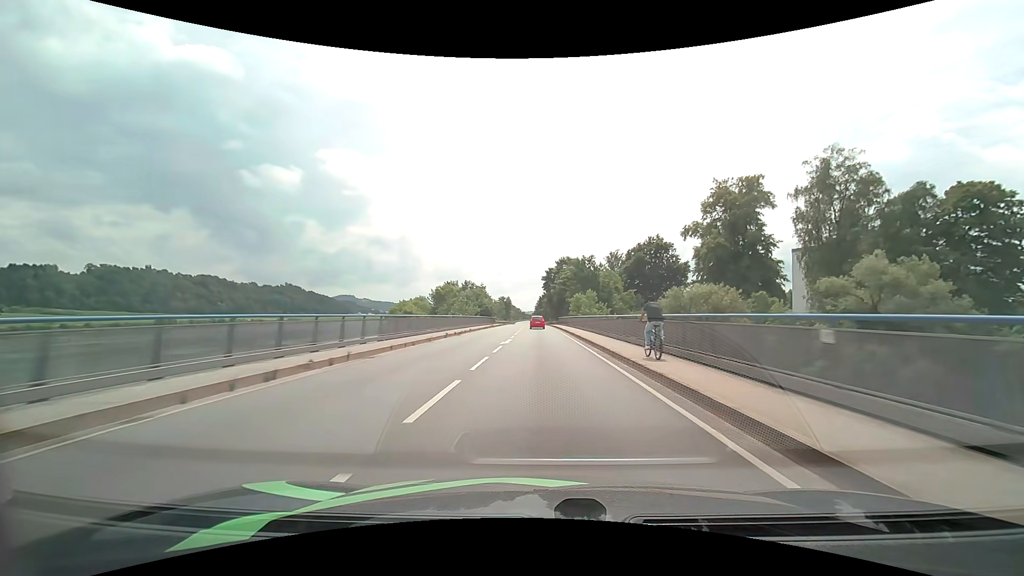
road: primary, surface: asphalt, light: Day
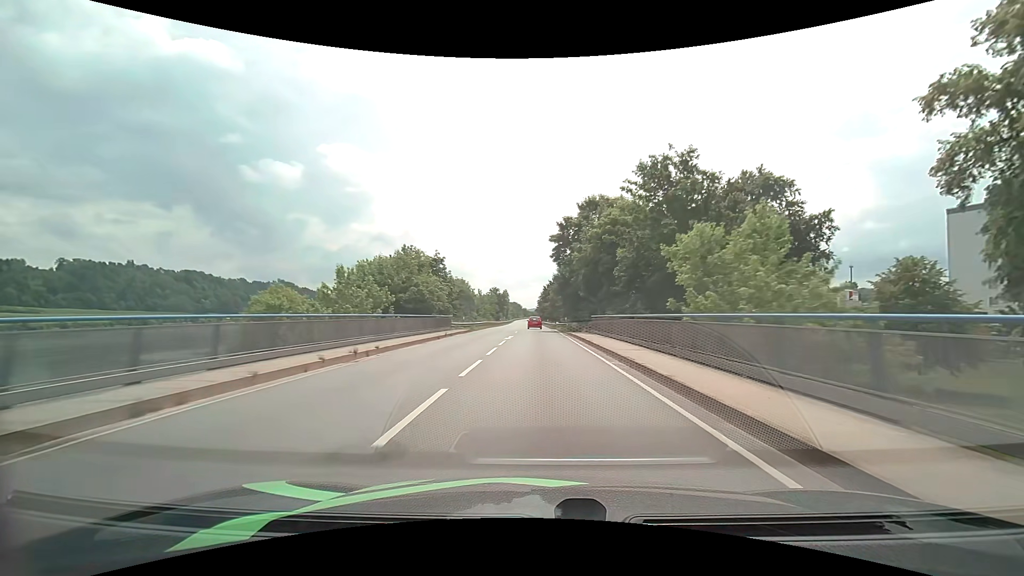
(-0.2, +49.3) m; 0°
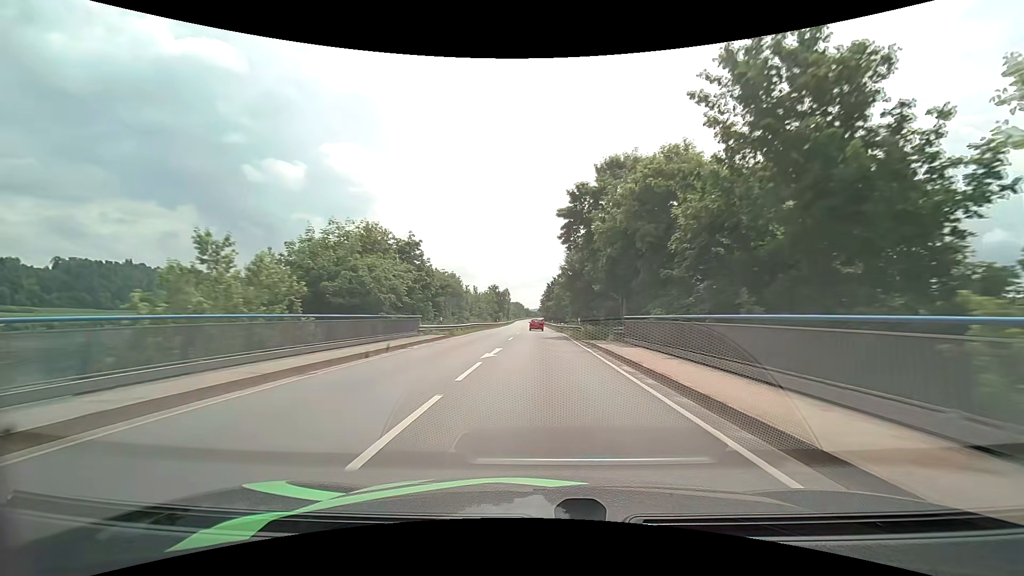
(0.0, +12.7) m; 0°
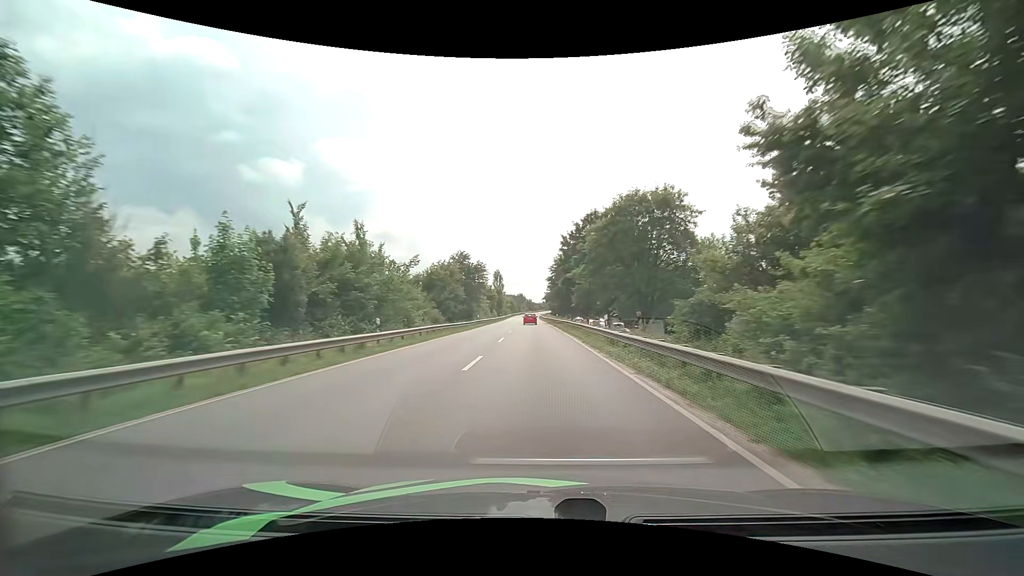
(-0.2, +65.1) m; -1°
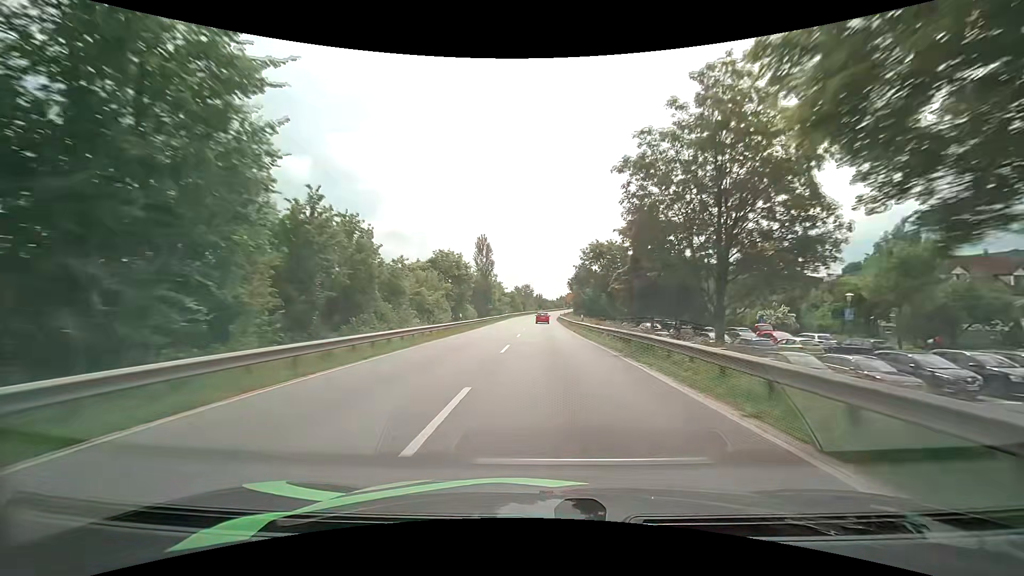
(-1.1, +67.2) m; -1°
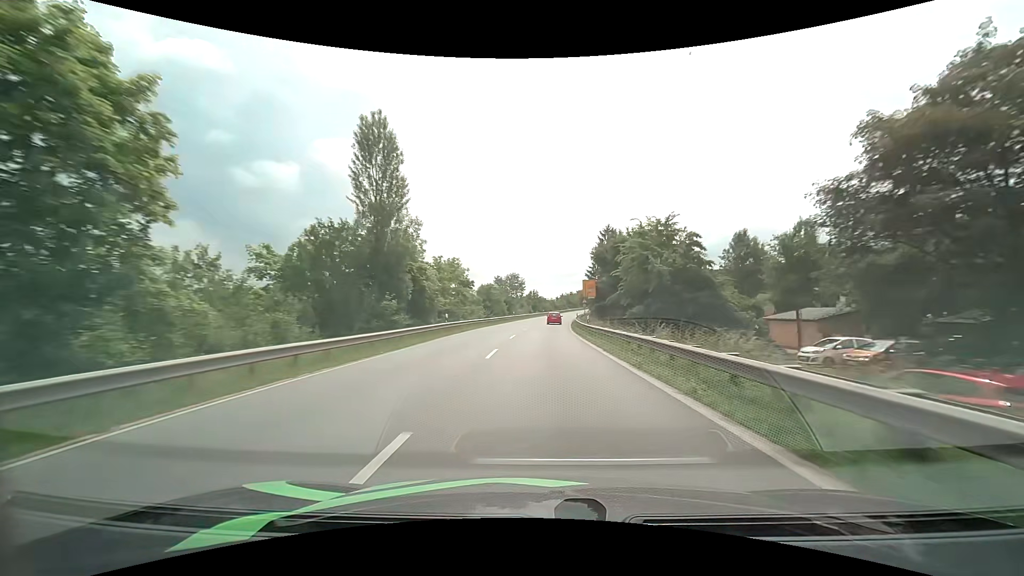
(+0.5, +53.5) m; +1°
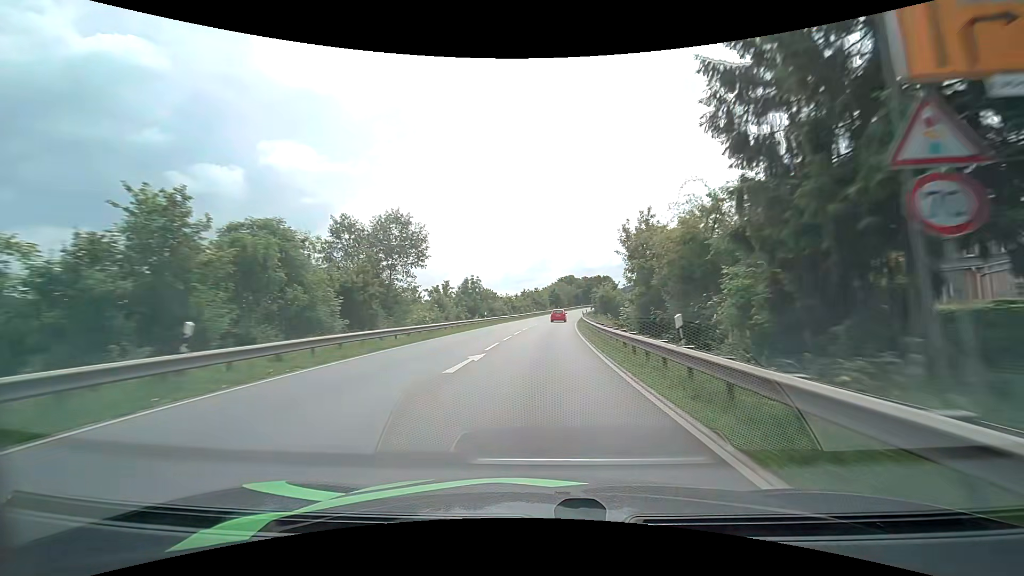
(+2.0, +63.5) m; +5°
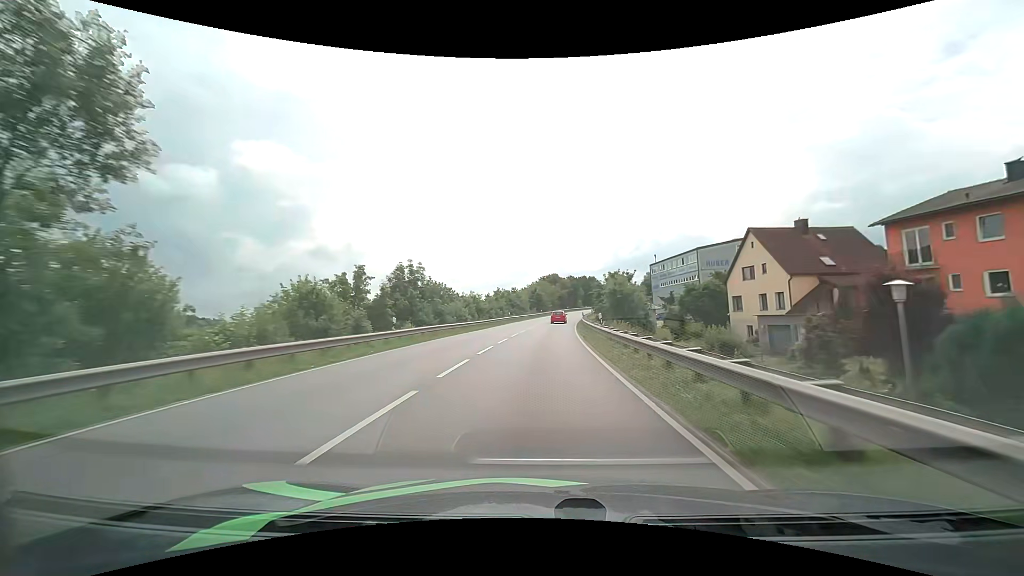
(+0.5, +25.1) m; +2°
